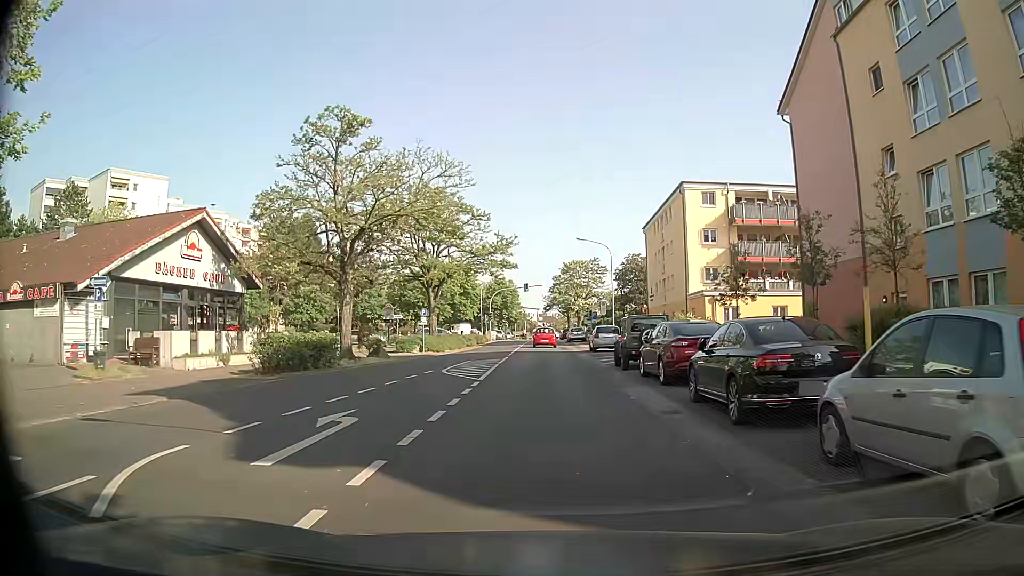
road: tertiary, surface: asphalt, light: Day
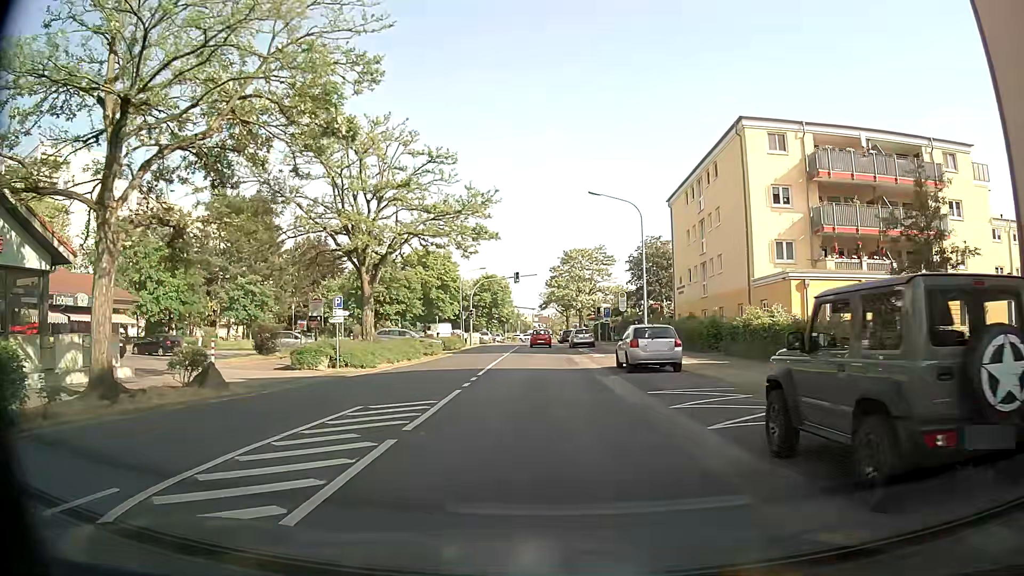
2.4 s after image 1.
(-0.1, +16.8) m; 0°
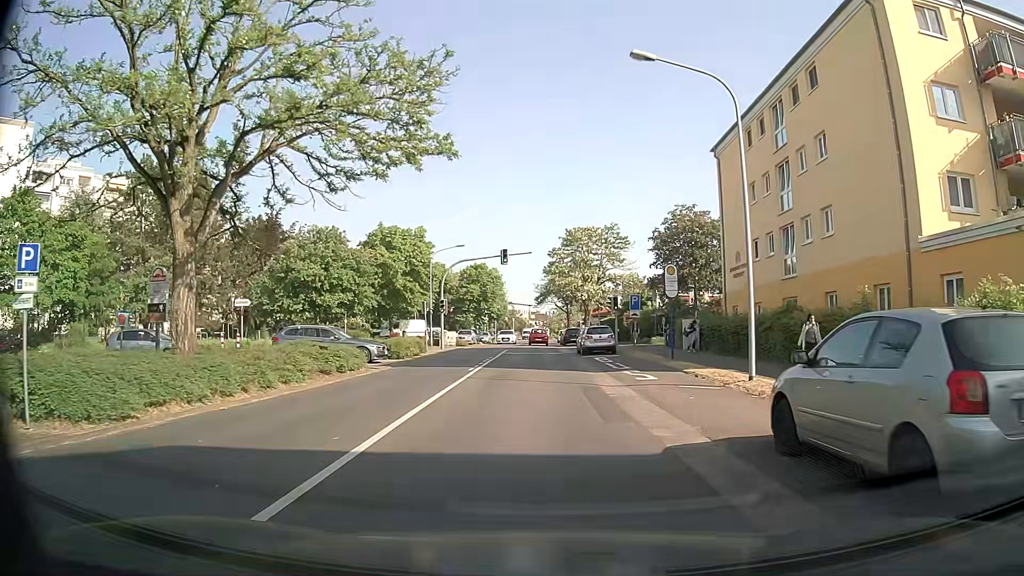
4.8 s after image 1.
(+0.1, +16.5) m; 0°
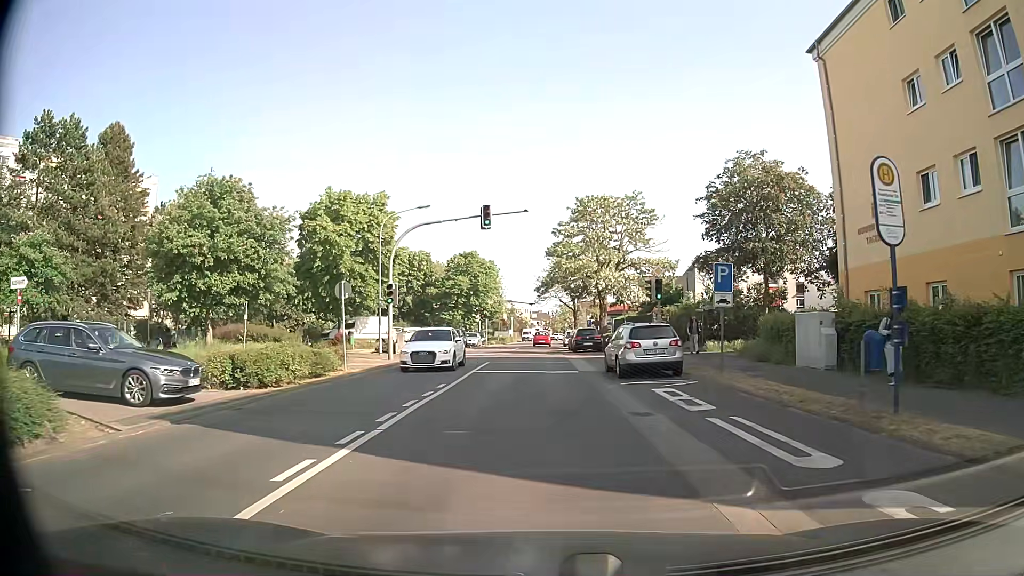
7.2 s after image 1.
(0.0, +16.3) m; 0°
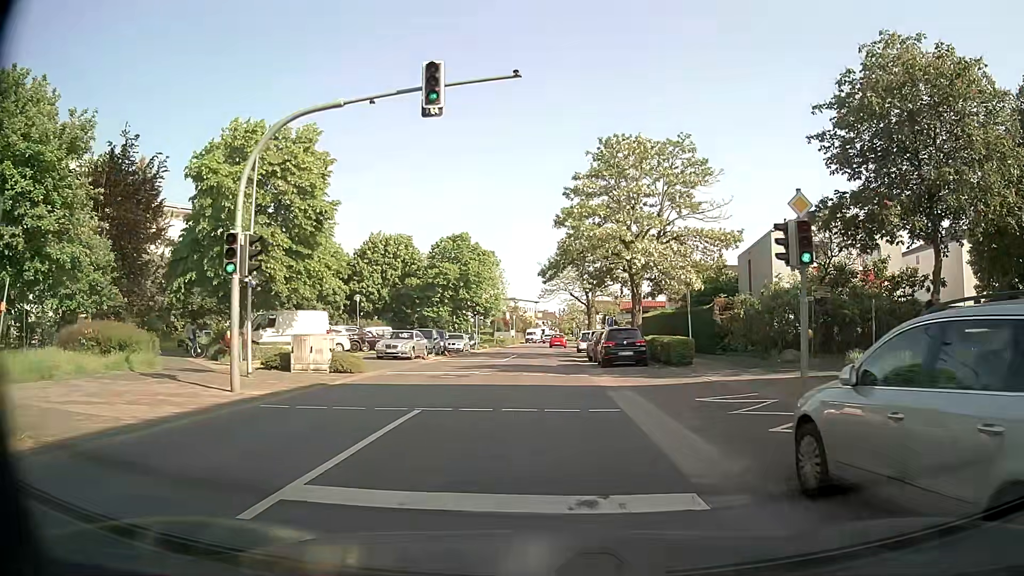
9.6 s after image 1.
(0.0, +16.2) m; 0°
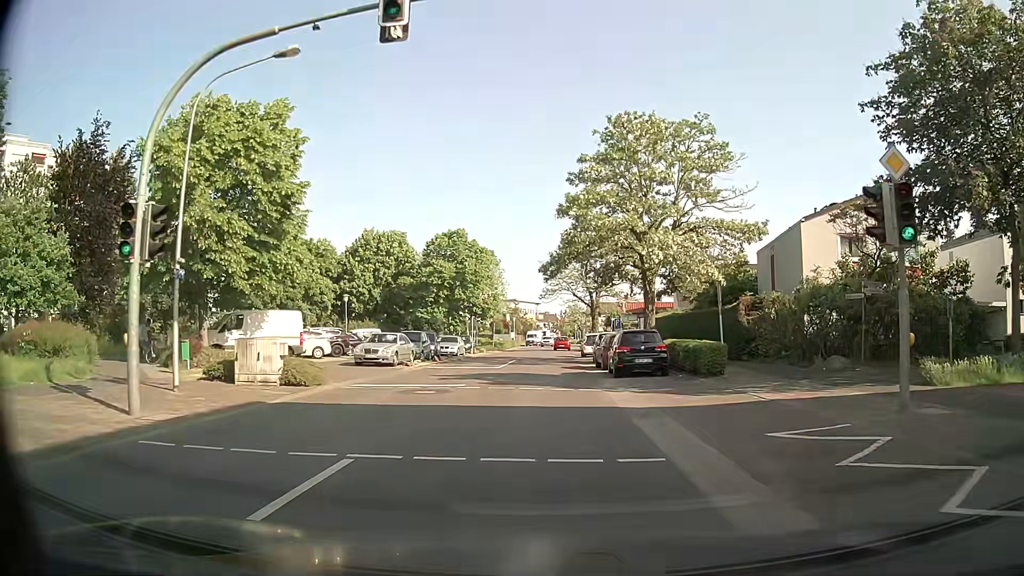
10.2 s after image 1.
(0.0, +4.1) m; 0°
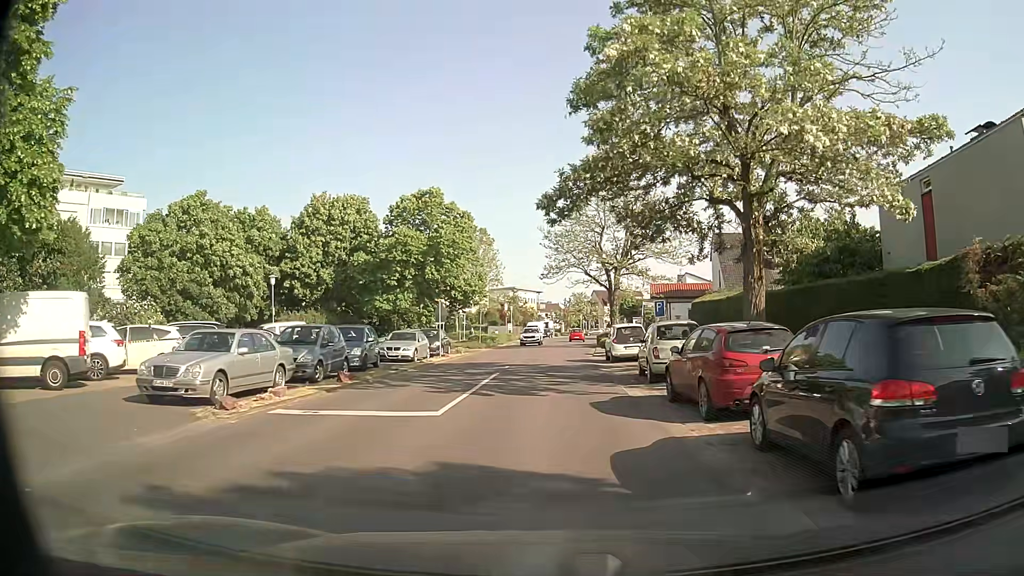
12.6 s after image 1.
(0.0, +16.4) m; 0°
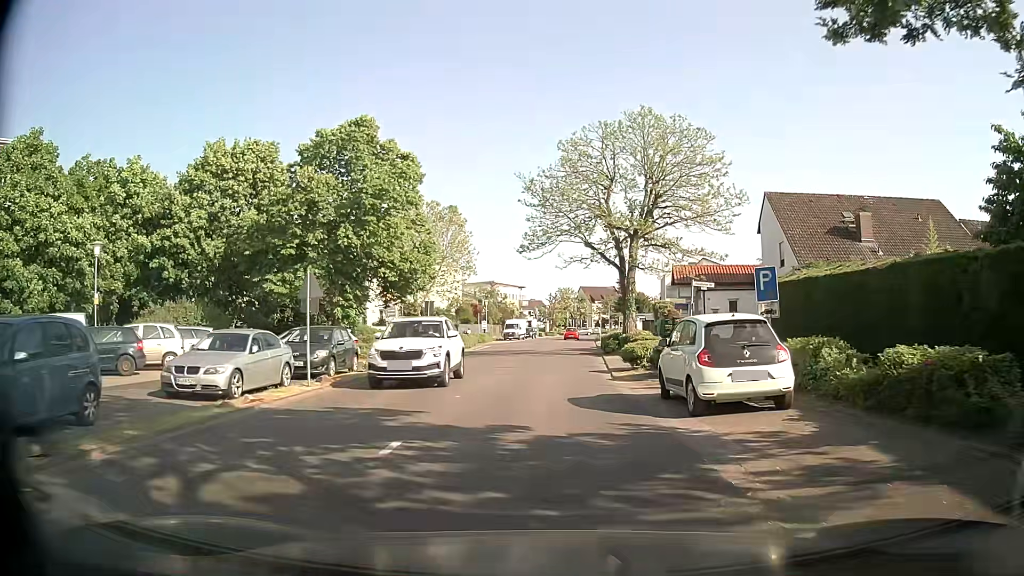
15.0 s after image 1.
(+0.1, +17.0) m; +1°
(0, +10) (0, +20) (+1, +30) (+1, +40) (+2, +50) (+2, +60) (+3, +70) (+4, +80) (+5, +90) (+7, +100) m
